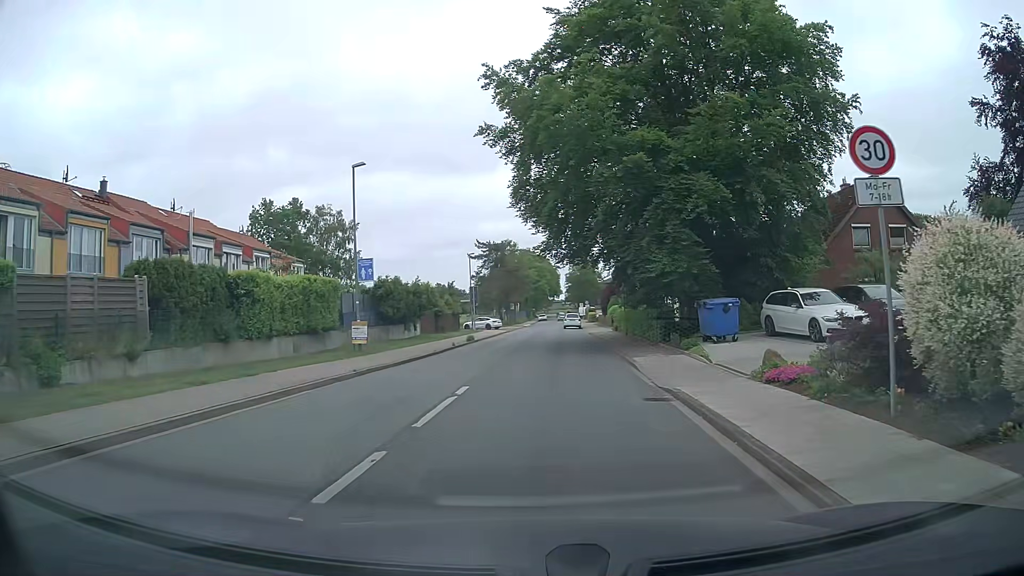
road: unclassified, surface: asphalt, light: Day
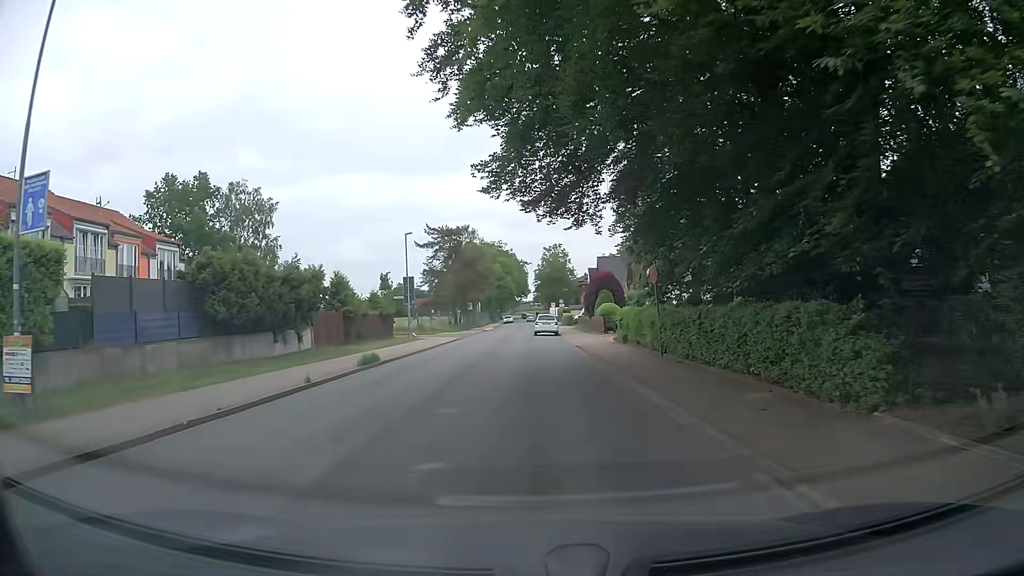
(+0.7, +18.2) m; +3°
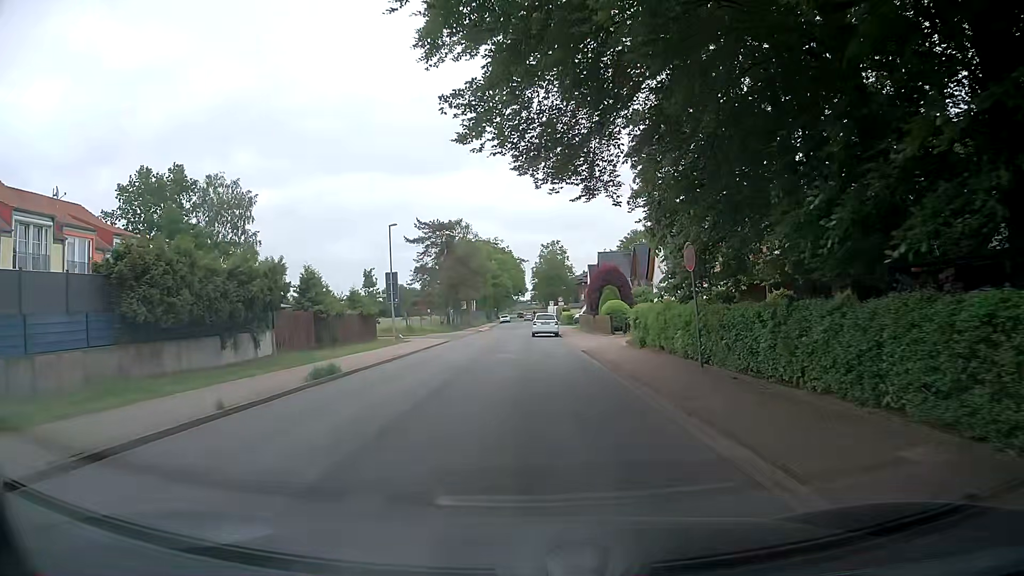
(0.0, +4.7) m; 0°
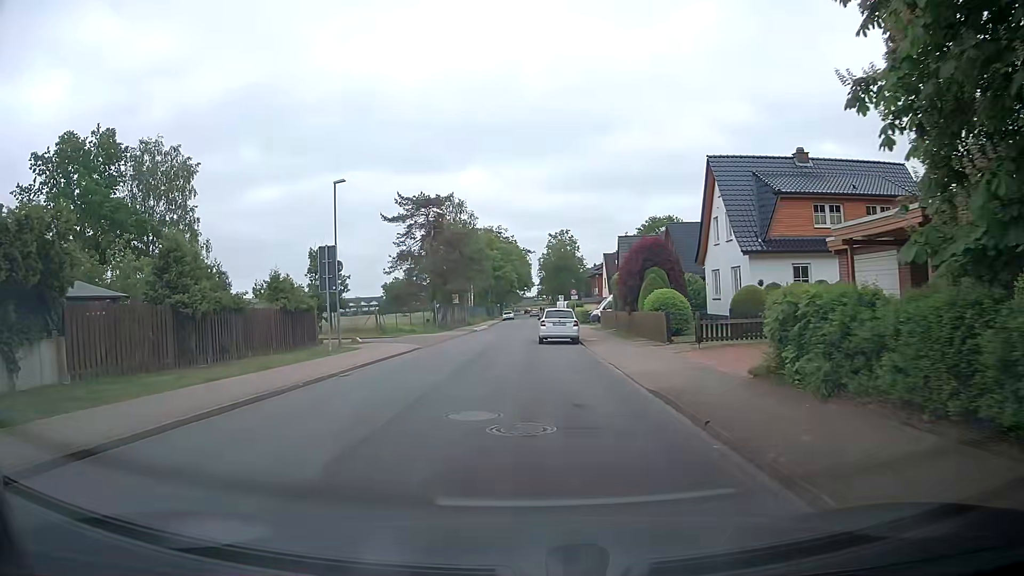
(0.0, +13.9) m; -1°
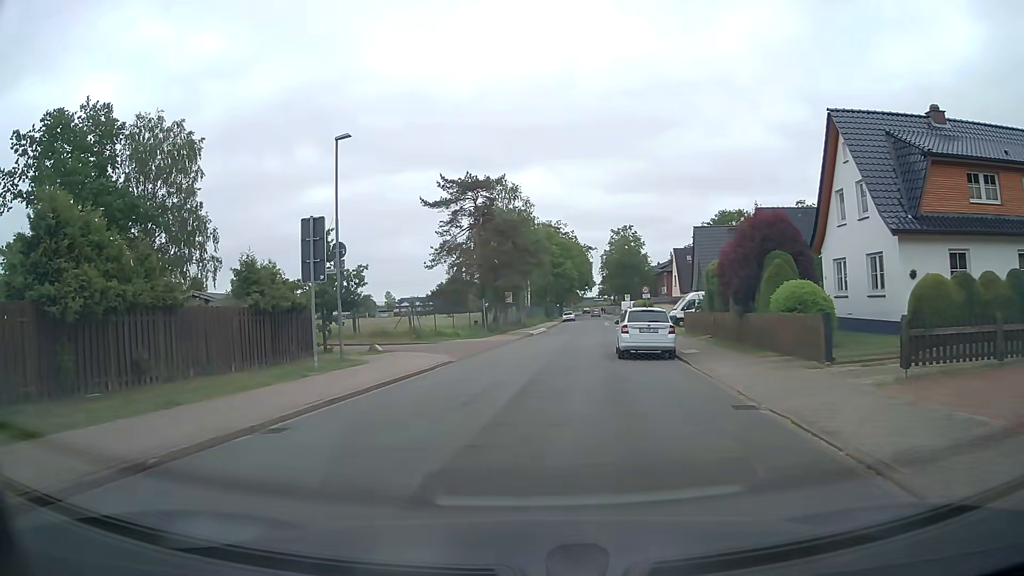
(-0.2, +8.4) m; -4°
(0, +10) (0, +20) (+2, +30) (+4, +39) (+6, +49) (+6, +59) (+7, +69) (+8, +79) (+9, +89) (+10, +99) m
